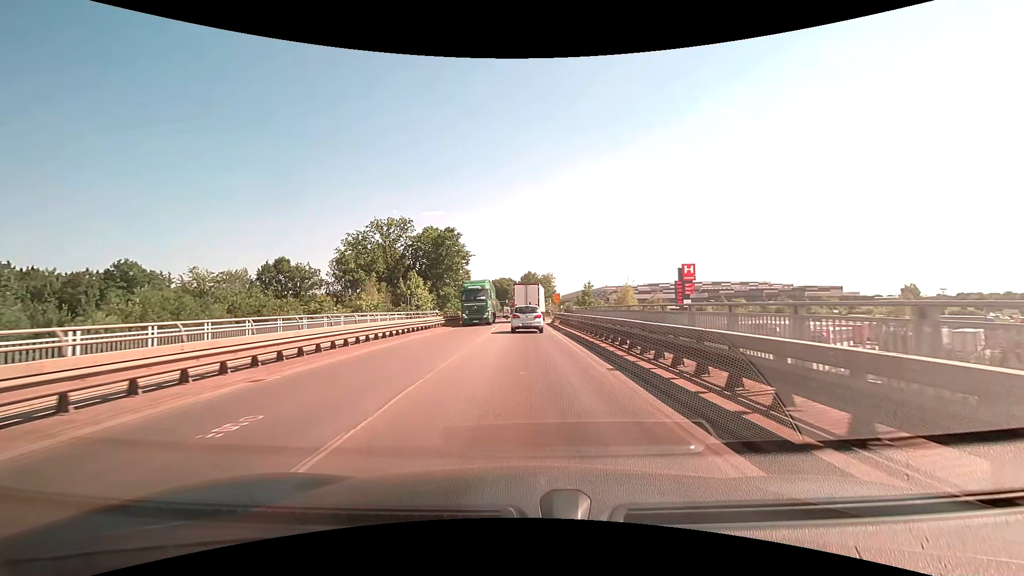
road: primary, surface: asphalt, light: Day
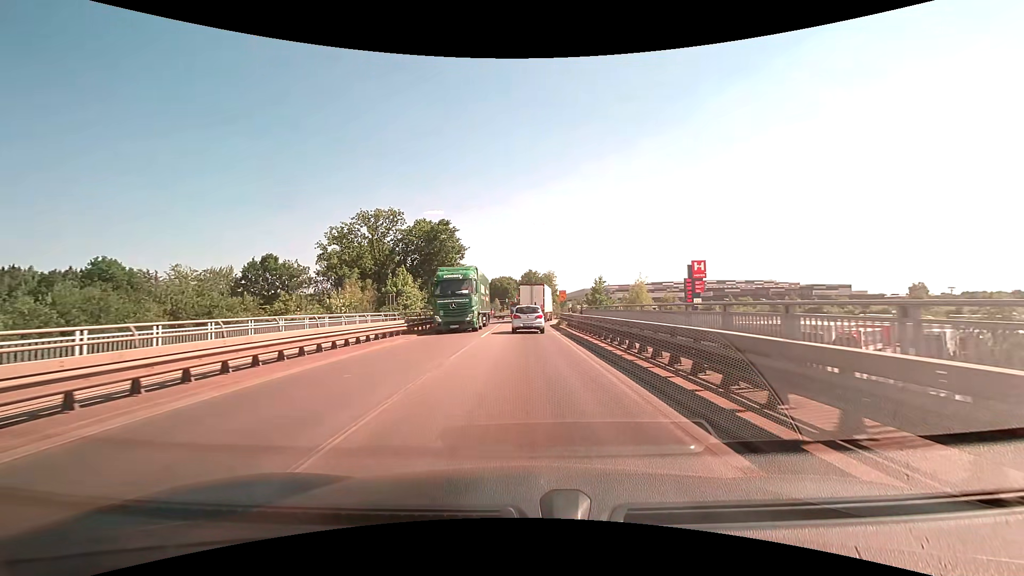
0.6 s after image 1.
(0.0, +6.6) m; 0°
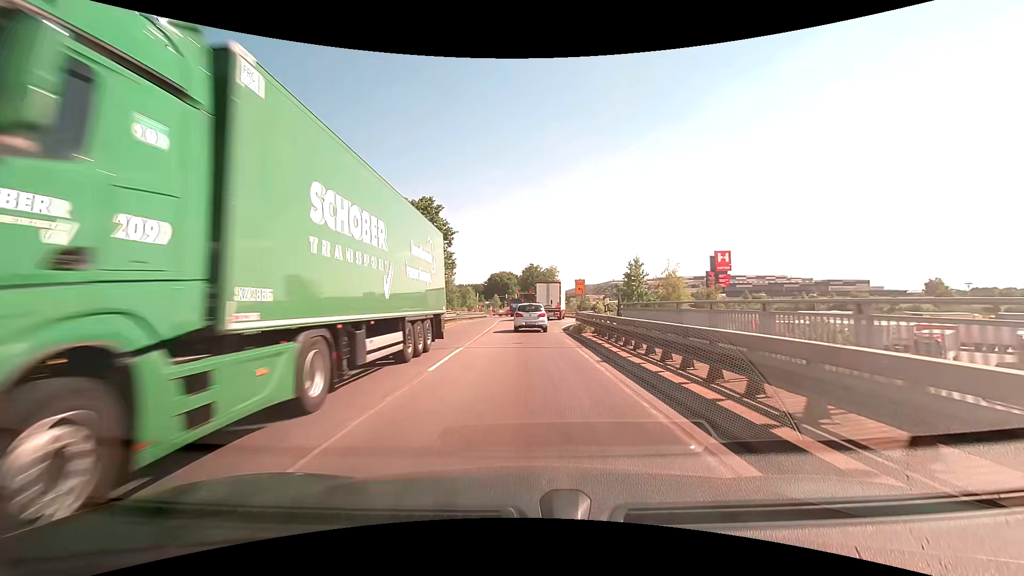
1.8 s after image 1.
(0.0, +12.8) m; 0°
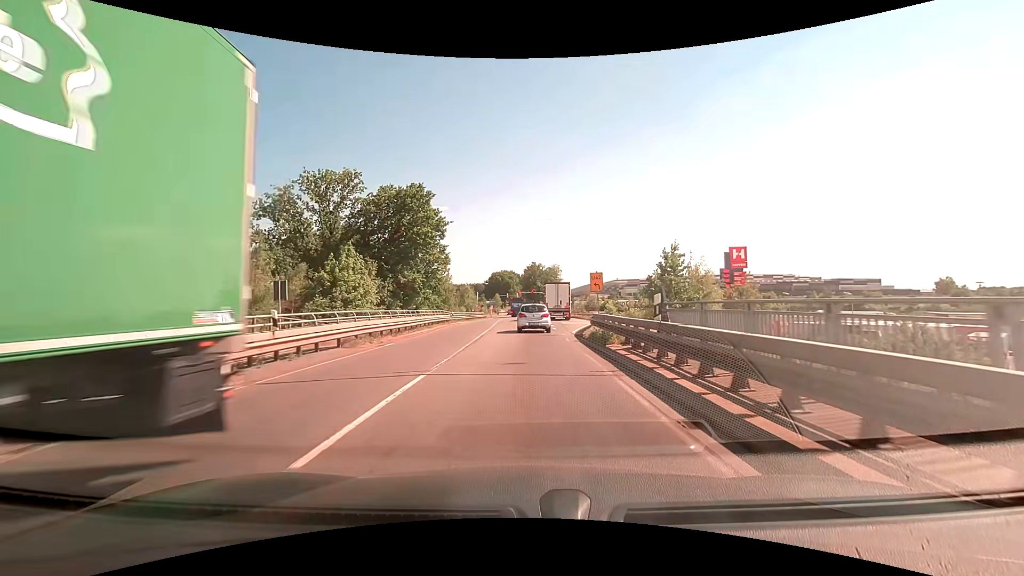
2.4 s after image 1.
(0.0, +6.1) m; -1°
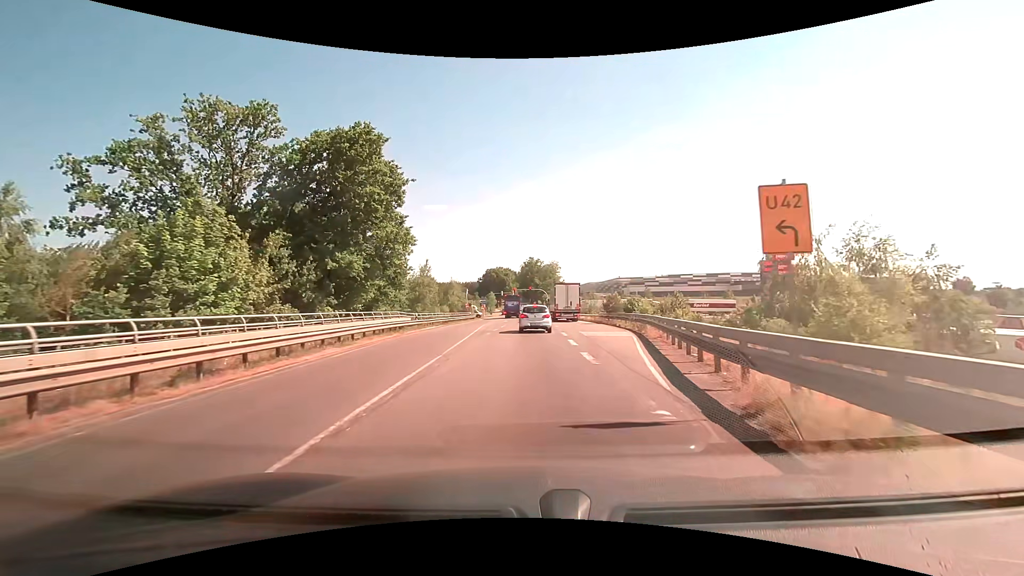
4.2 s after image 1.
(0.0, +17.3) m; 0°
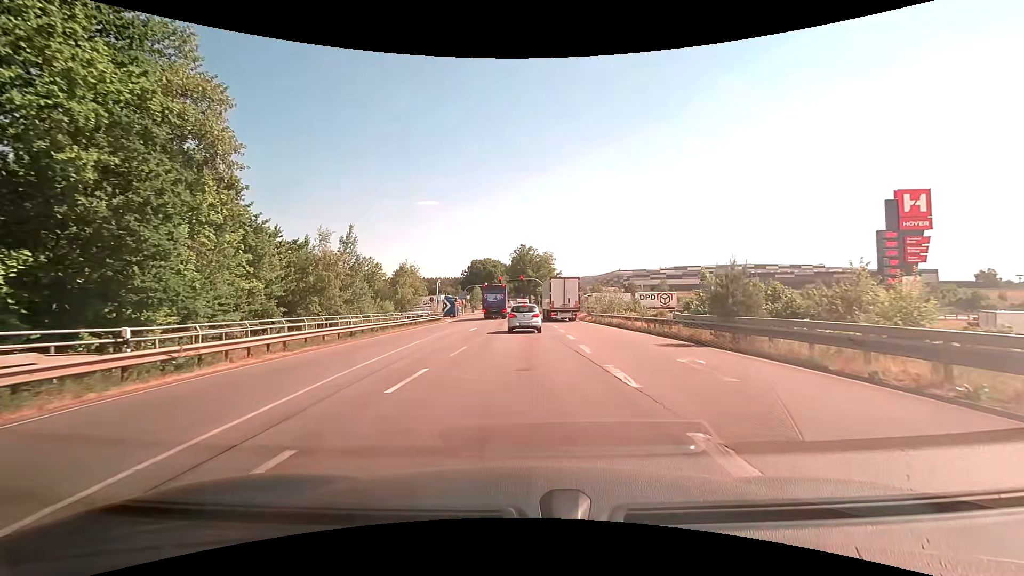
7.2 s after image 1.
(+0.3, +27.6) m; +1°
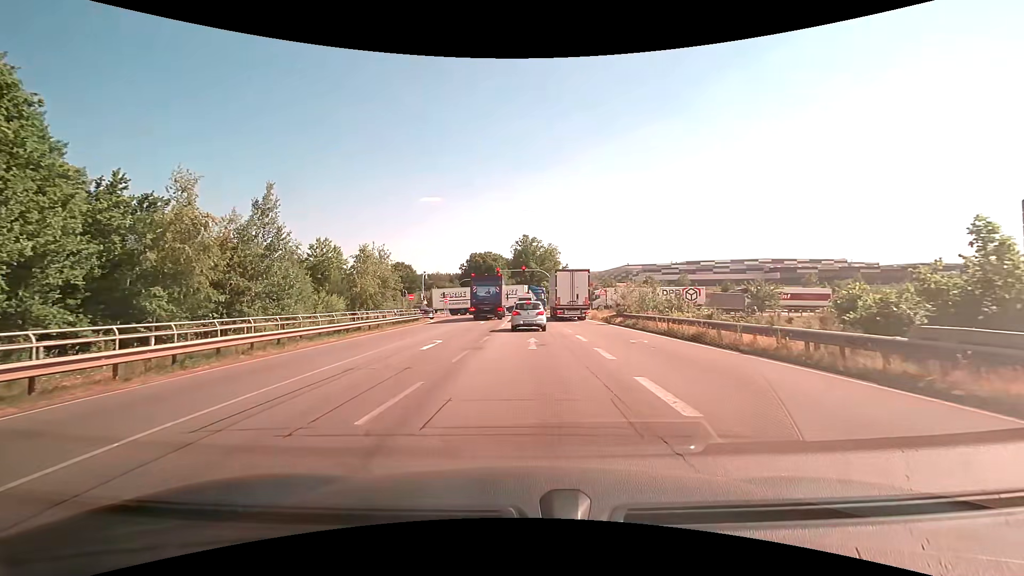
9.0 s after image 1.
(+0.1, +14.0) m; 0°
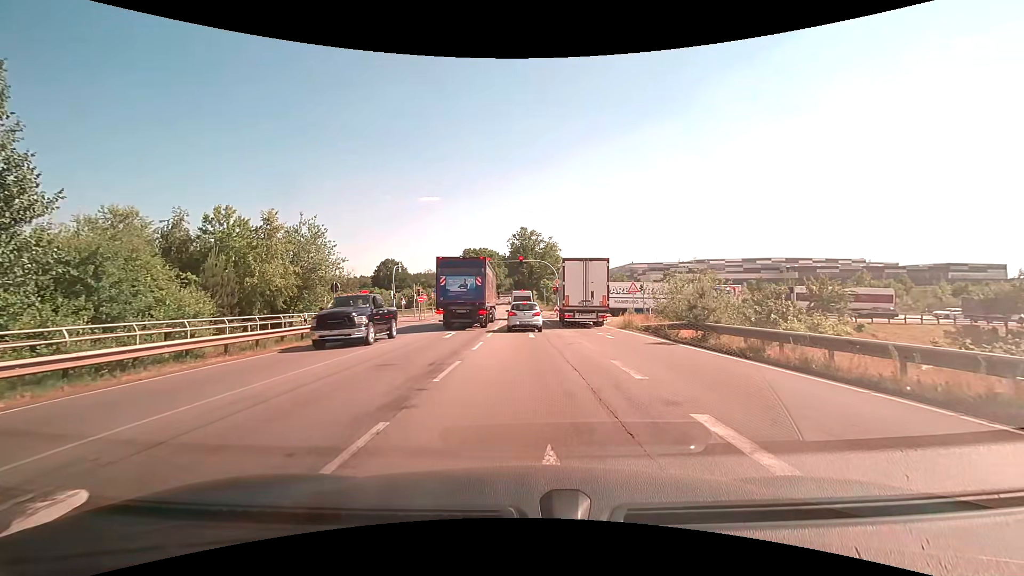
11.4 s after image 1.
(0.0, +14.7) m; 0°
(0, +10) (0, +20) (0, +30) (0, +40) (0, +50) (-1, +60) (-1, +70) (-1, +80) (-1, +90) (-2, +100) m
